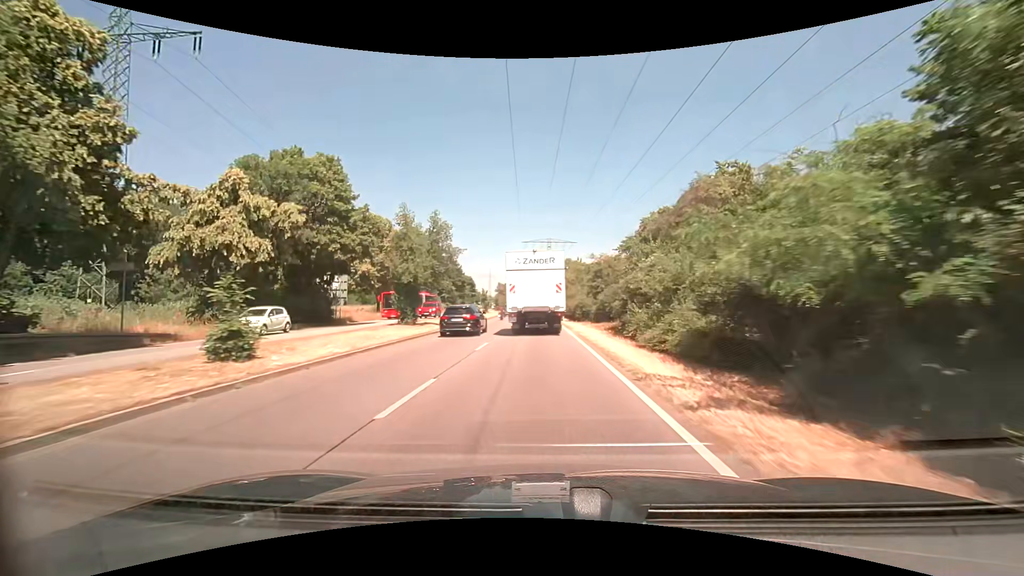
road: primary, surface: asphalt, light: Day
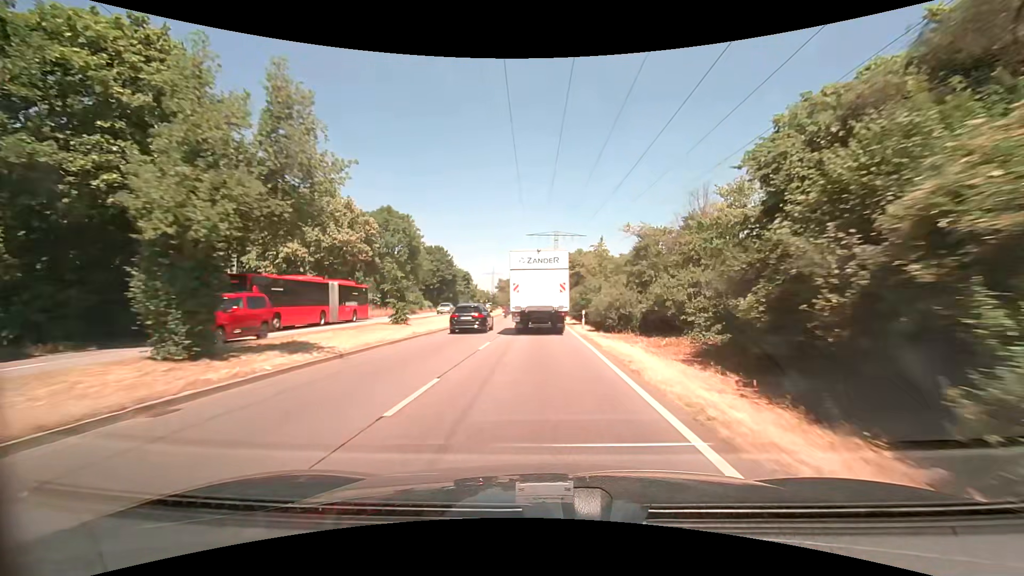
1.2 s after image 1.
(-0.2, +18.1) m; -1°
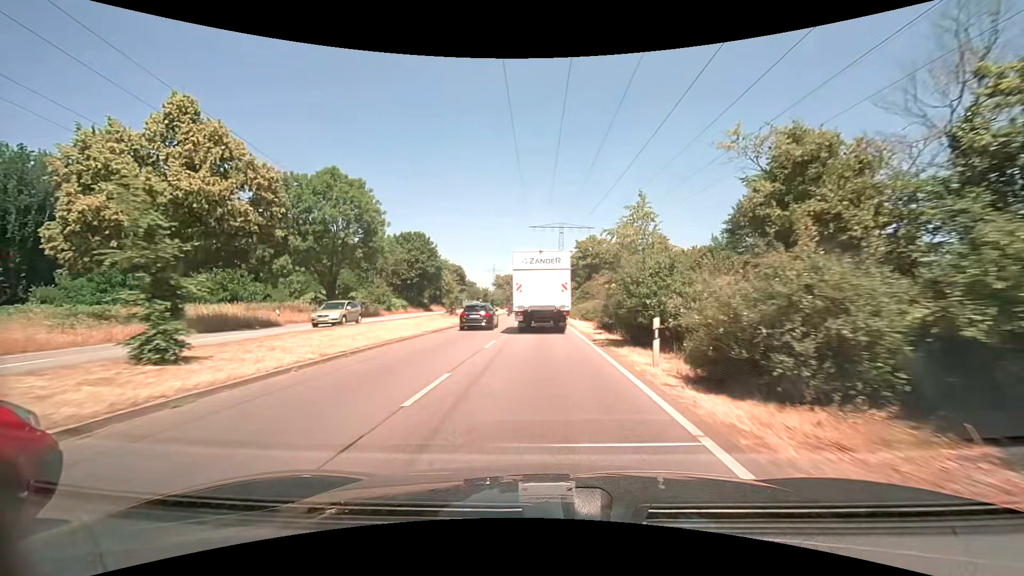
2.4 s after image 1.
(-0.1, +17.7) m; -1°
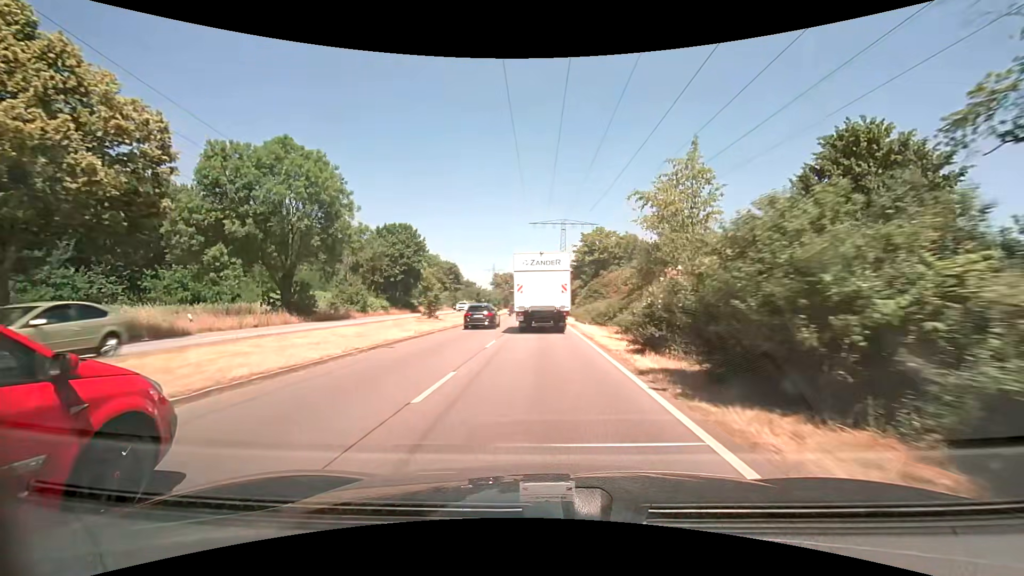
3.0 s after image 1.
(0.0, +8.7) m; 0°
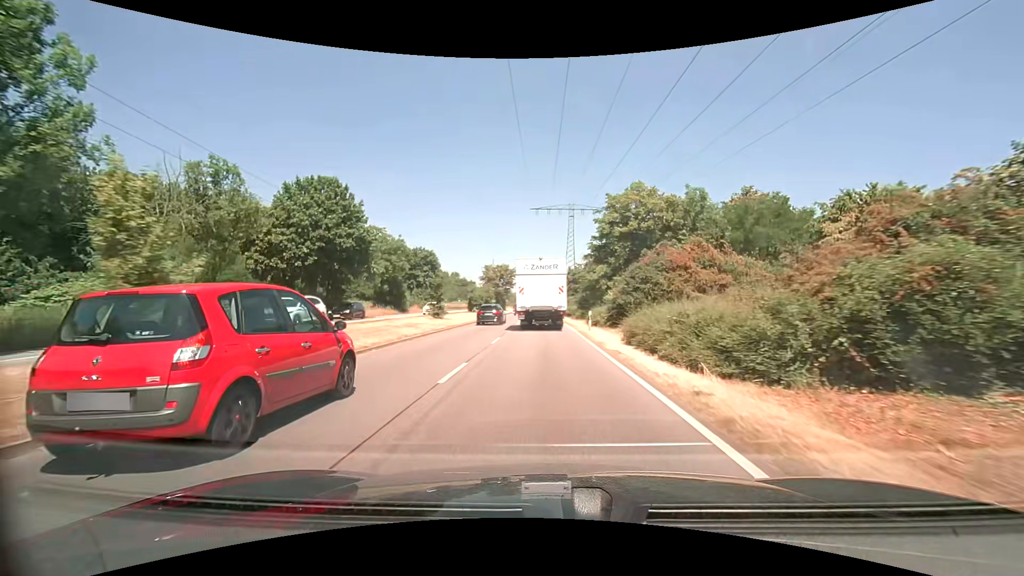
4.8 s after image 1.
(-0.1, +26.0) m; 0°
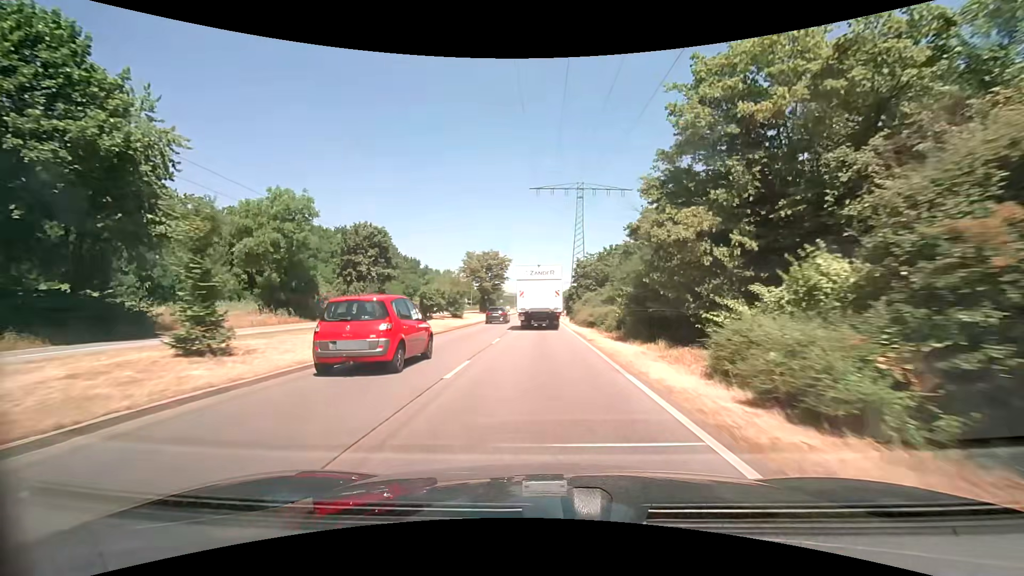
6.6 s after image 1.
(0.0, +26.4) m; 0°
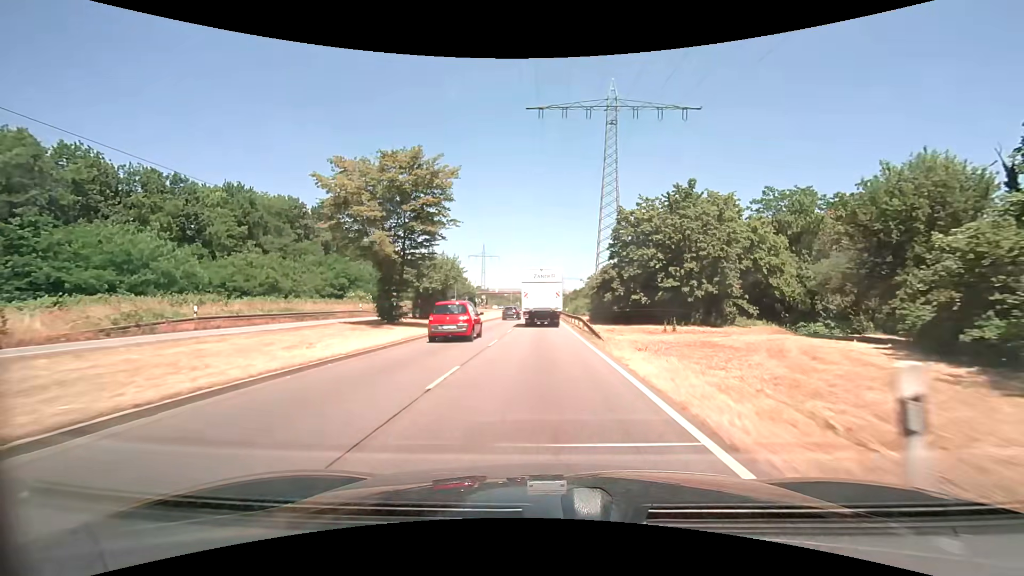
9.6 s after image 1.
(-0.3, +46.6) m; -1°
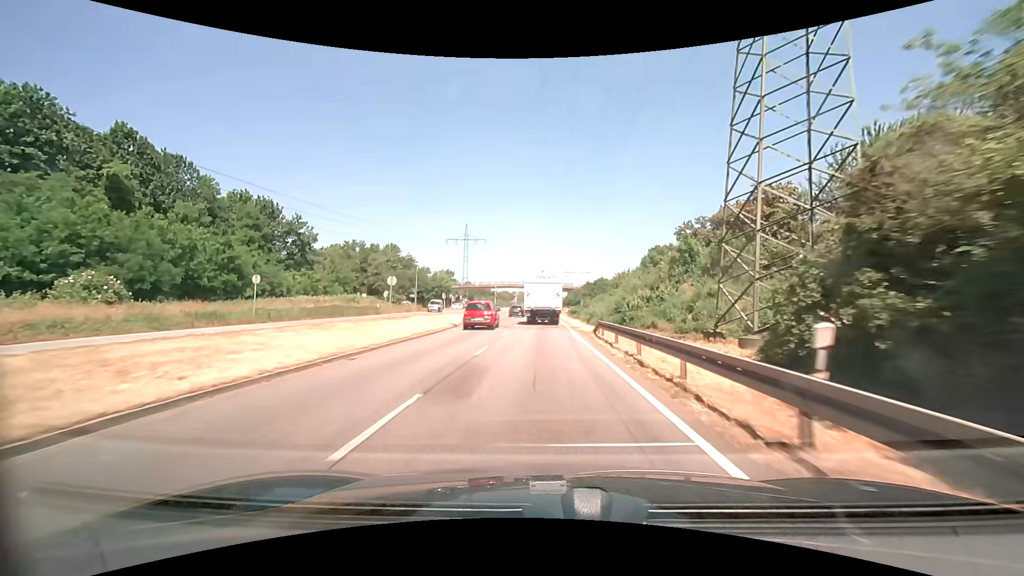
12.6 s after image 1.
(-0.1, +49.1) m; 0°
(0, +10) (0, +20) (0, +30) (0, +40) (0, +50) (0, +60) (+1, +70) (+1, +80) (+1, +90) (+1, +100) m
